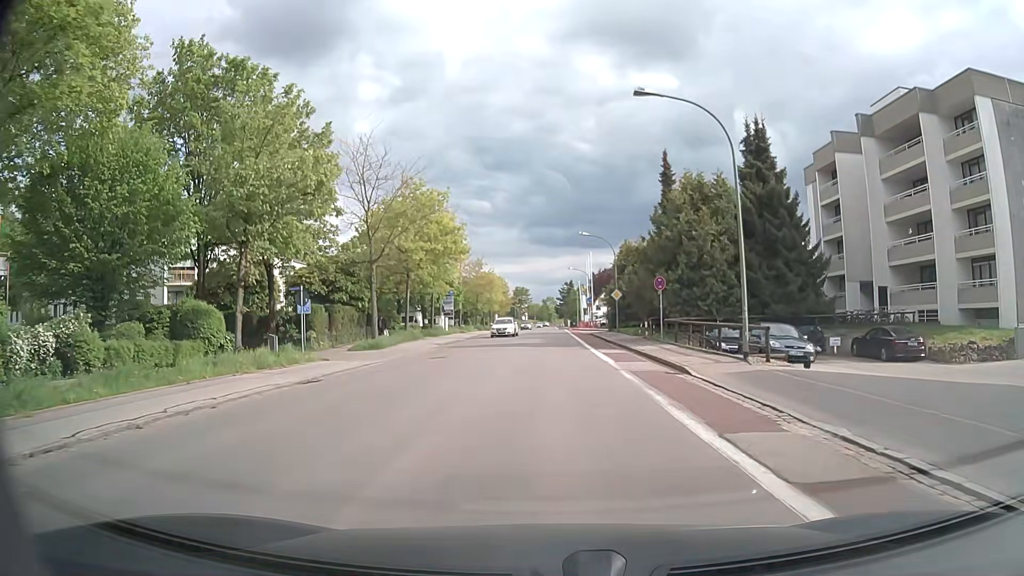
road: tertiary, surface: asphalt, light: Day
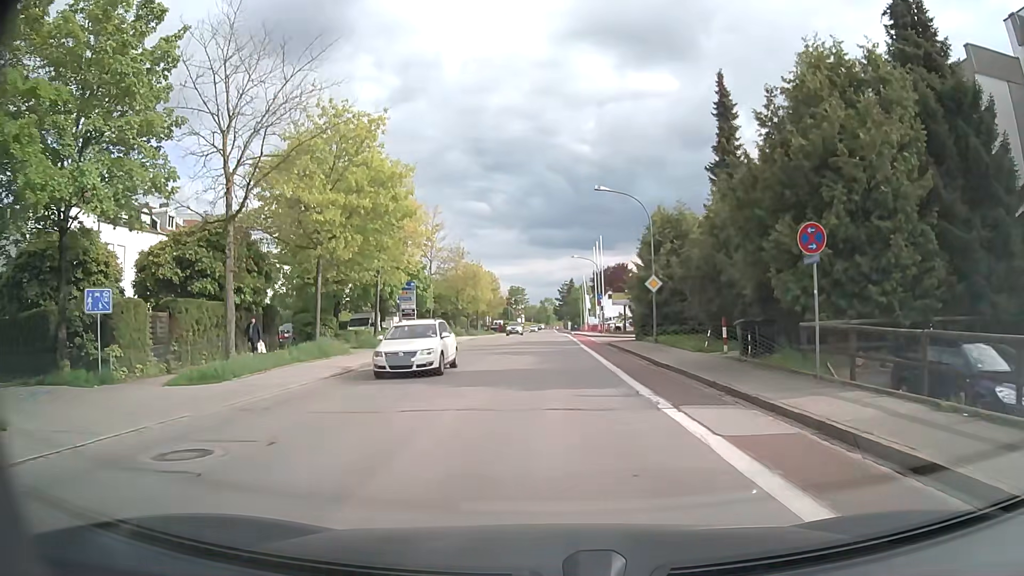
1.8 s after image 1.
(+0.2, +17.9) m; +1°
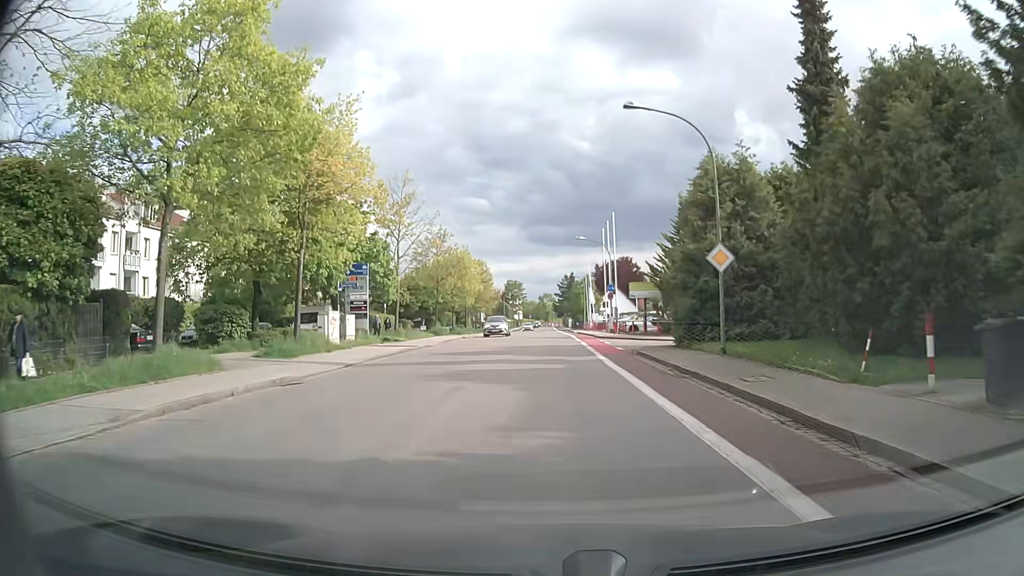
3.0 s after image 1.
(0.0, +12.3) m; 0°
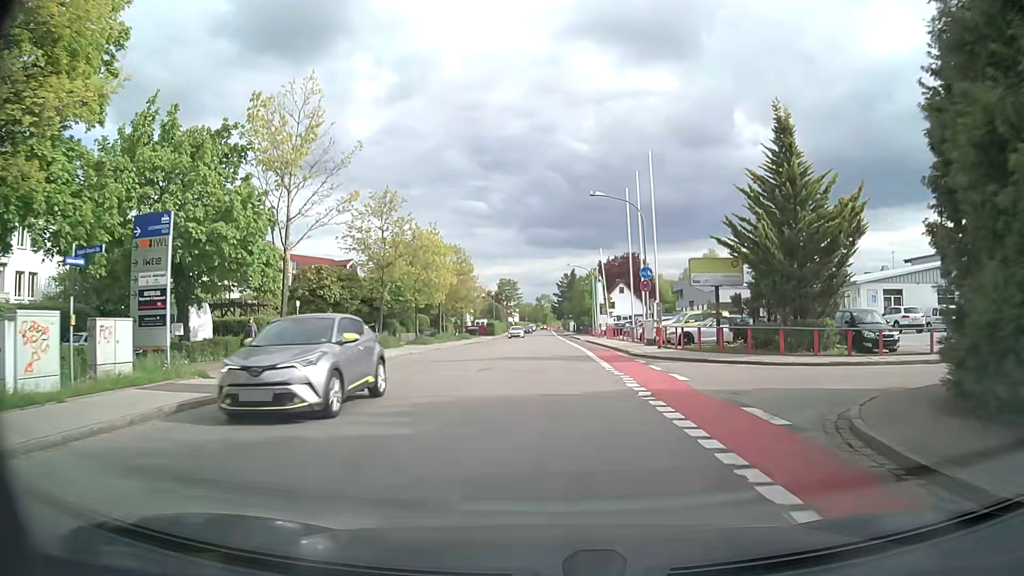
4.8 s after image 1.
(0.0, +19.3) m; 0°
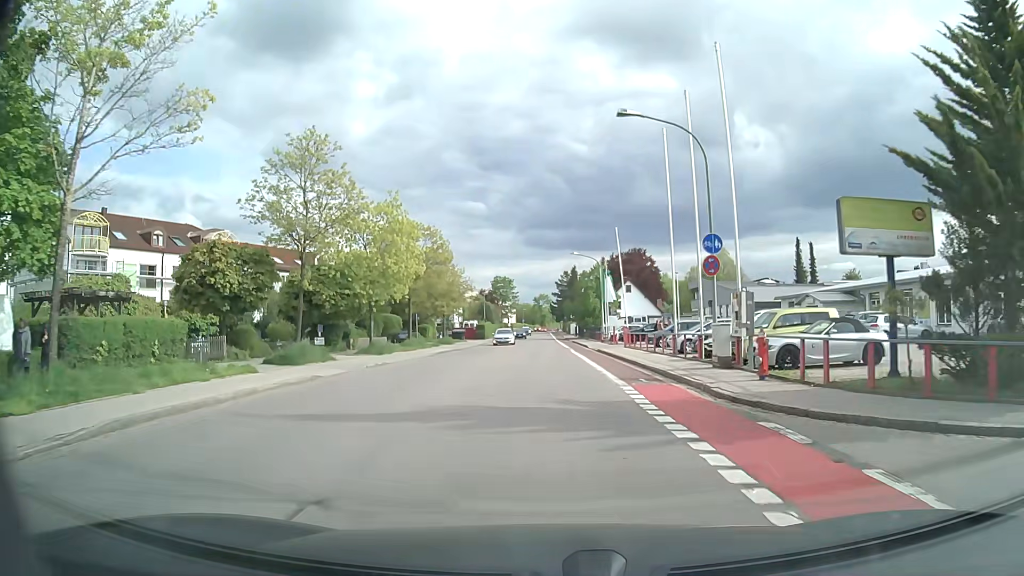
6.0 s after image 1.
(0.0, +13.4) m; 0°
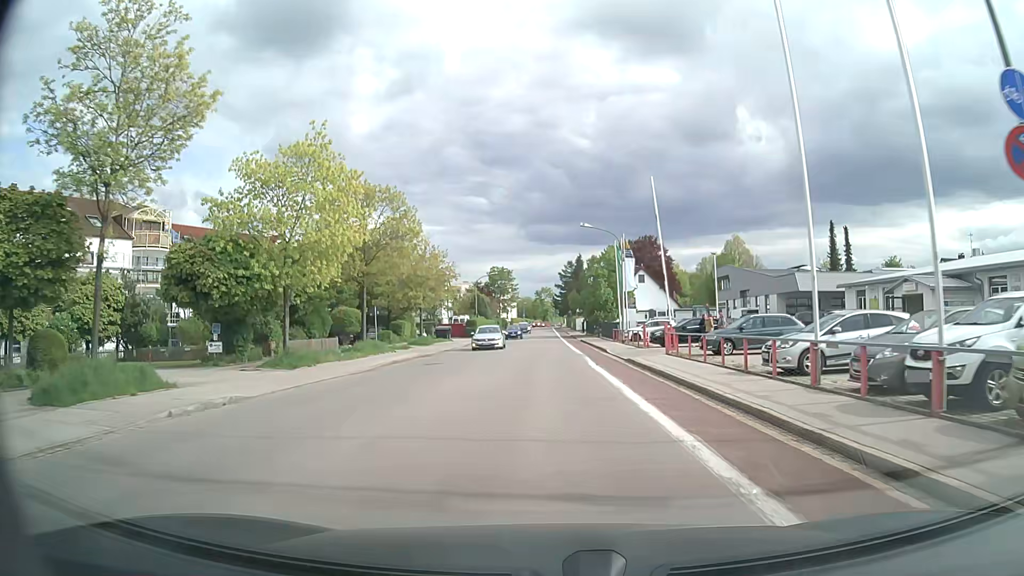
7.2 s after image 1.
(0.0, +13.7) m; 0°
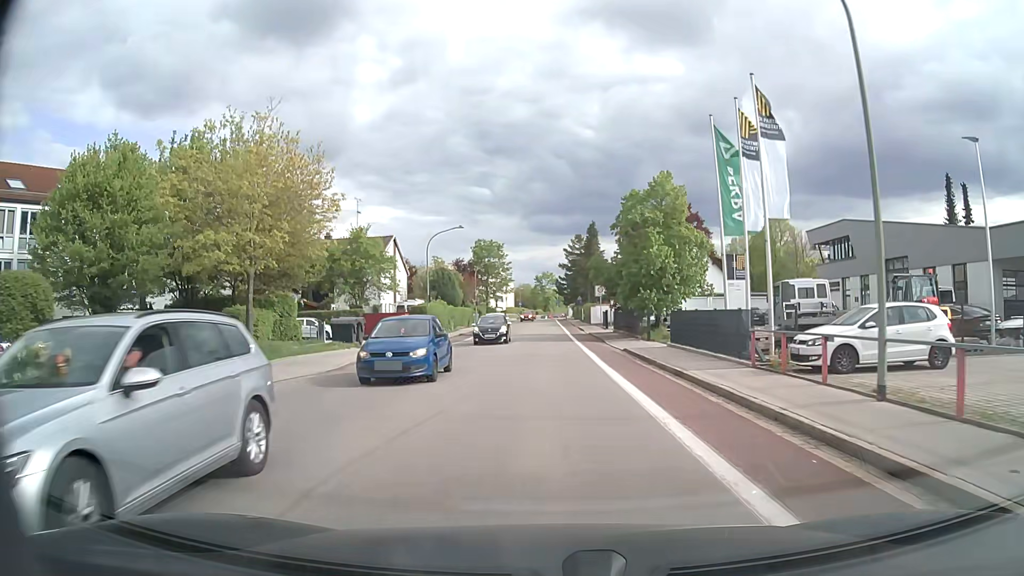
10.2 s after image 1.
(0.0, +32.5) m; 0°
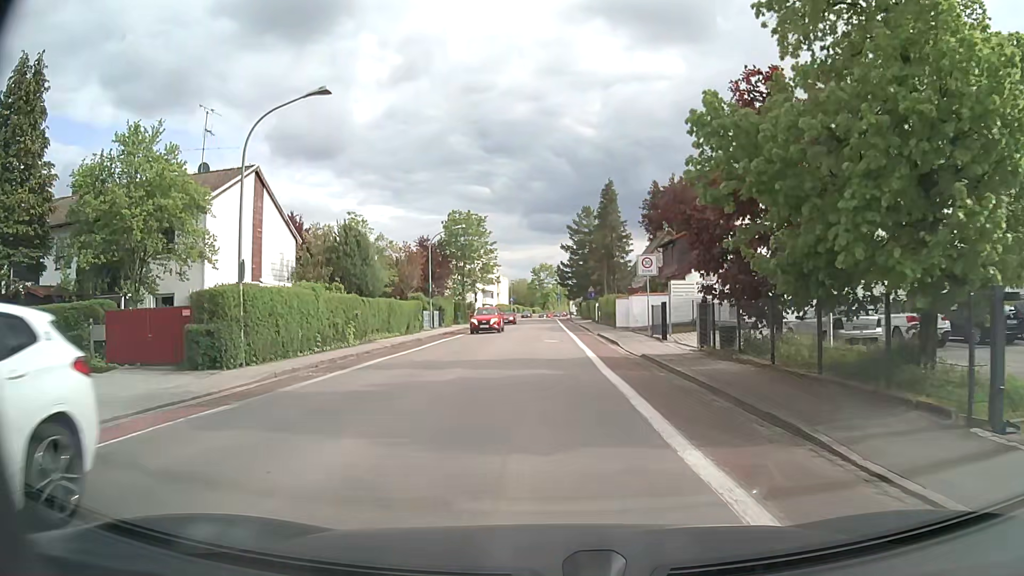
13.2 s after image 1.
(+0.2, +28.3) m; 0°
(0, +10) (0, +20) (0, +30) (0, +40) (0, +50) (0, +60) (0, +70) (0, +80) (0, +90) (-1, +100) m
